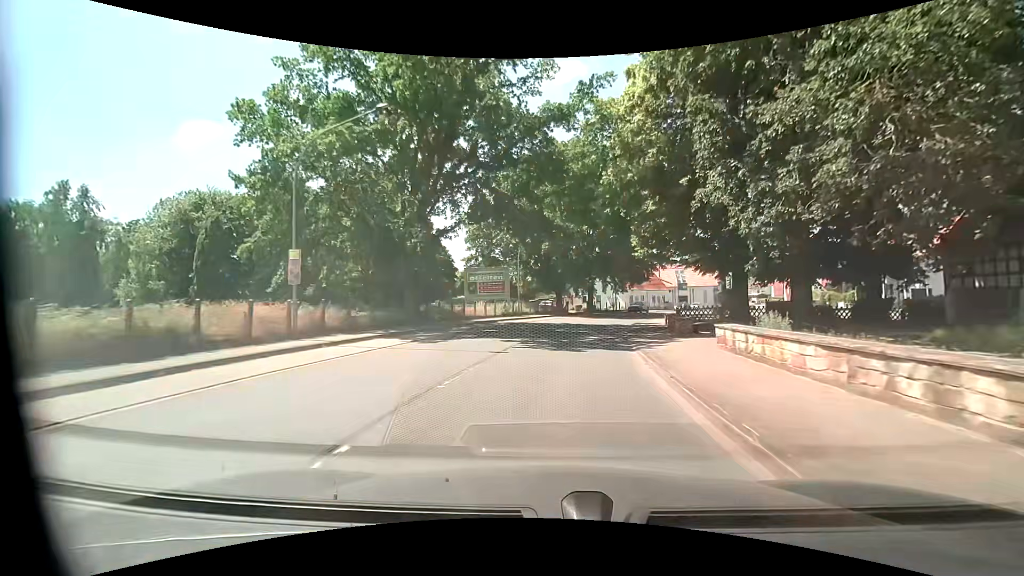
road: primary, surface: asphalt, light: Day
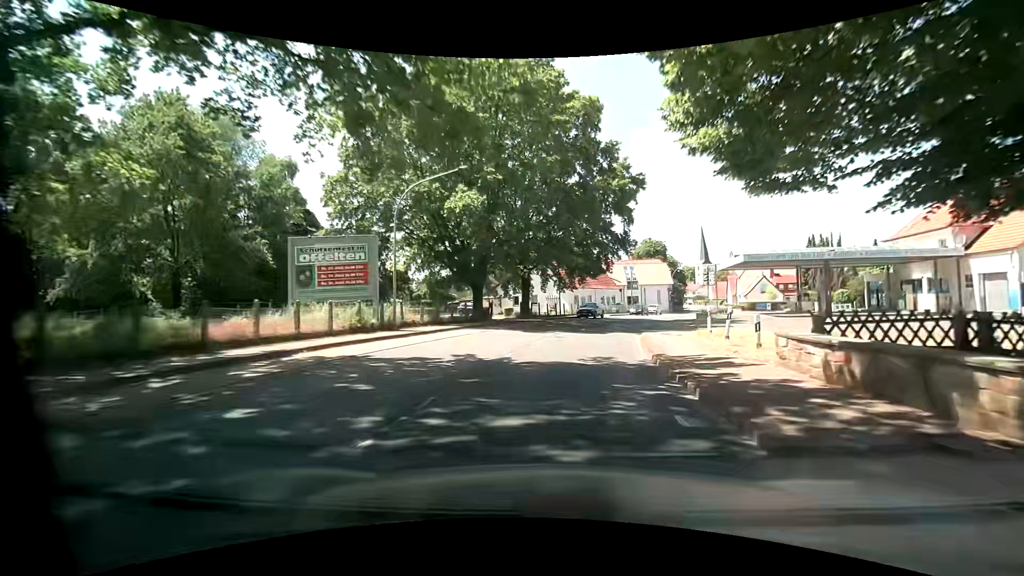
(+1.2, +21.7) m; +7°
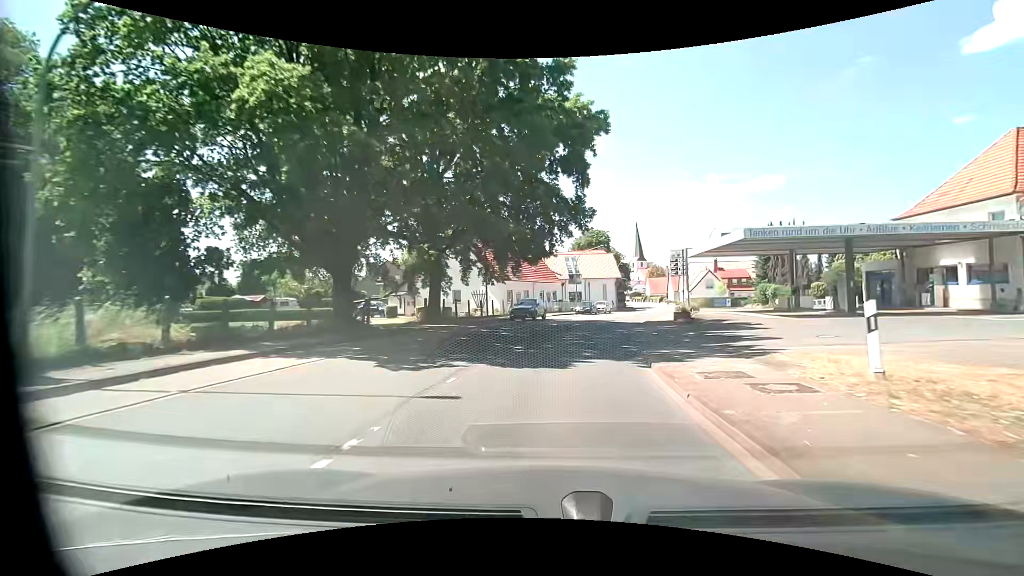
(+1.0, +14.4) m; +8°
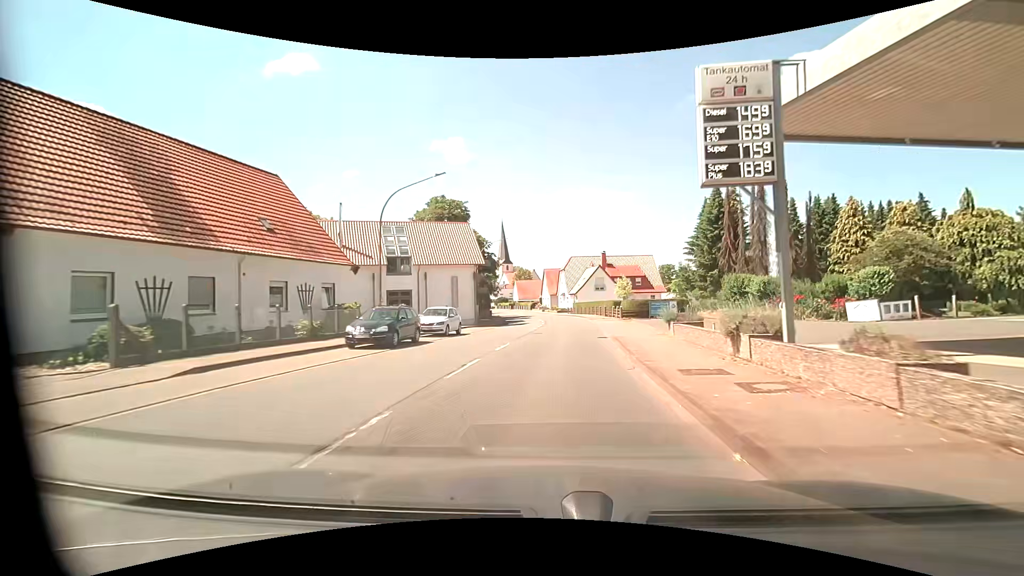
(+5.1, +35.5) m; +15°
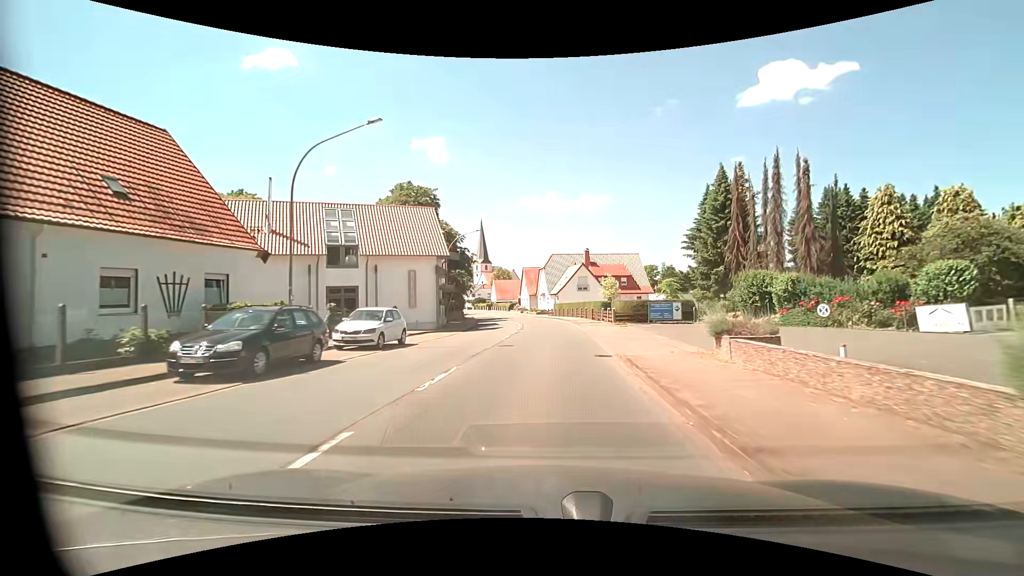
(+0.1, +7.2) m; +2°
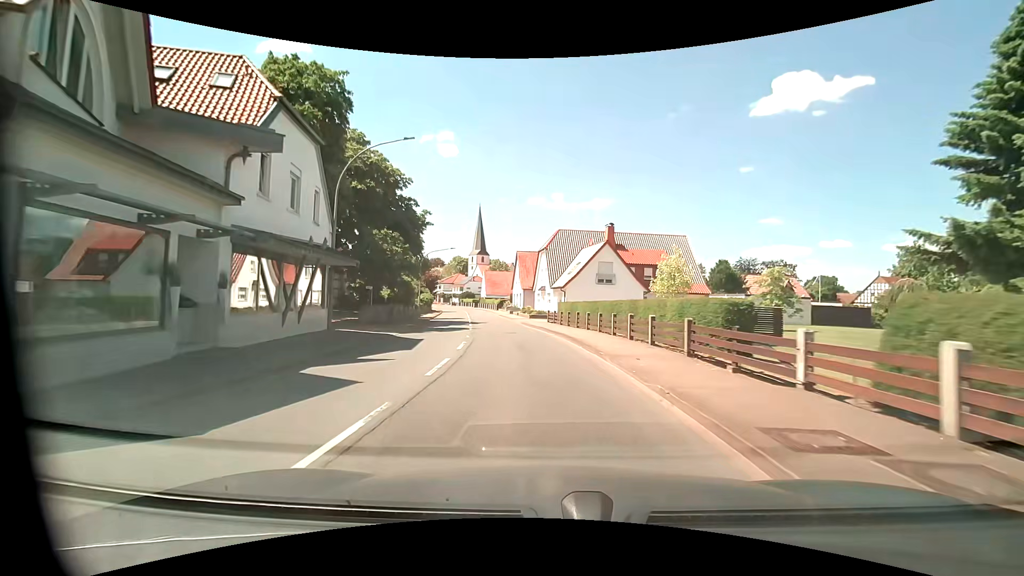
(+0.4, +28.6) m; 0°
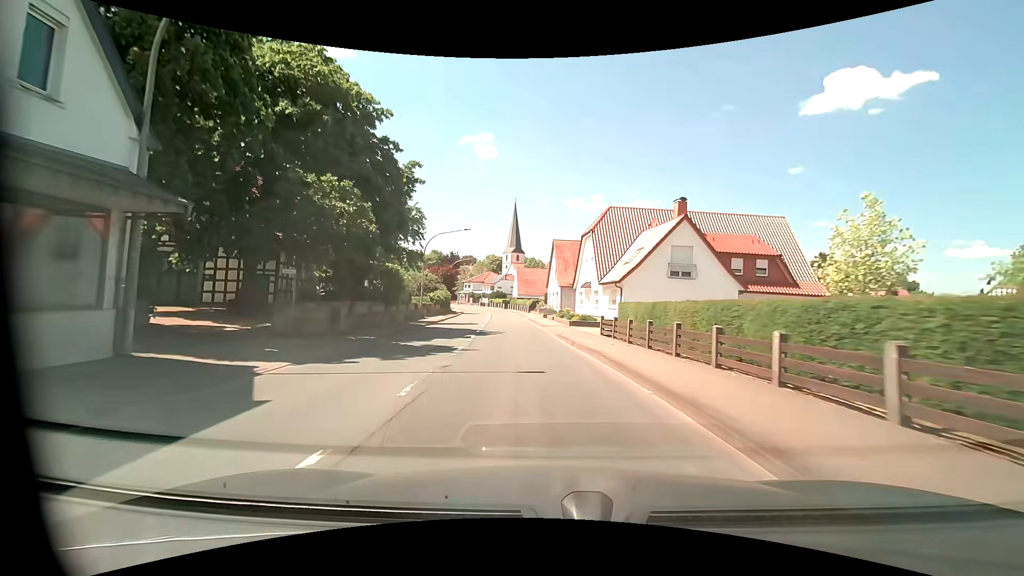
(-0.5, +14.6) m; -4°
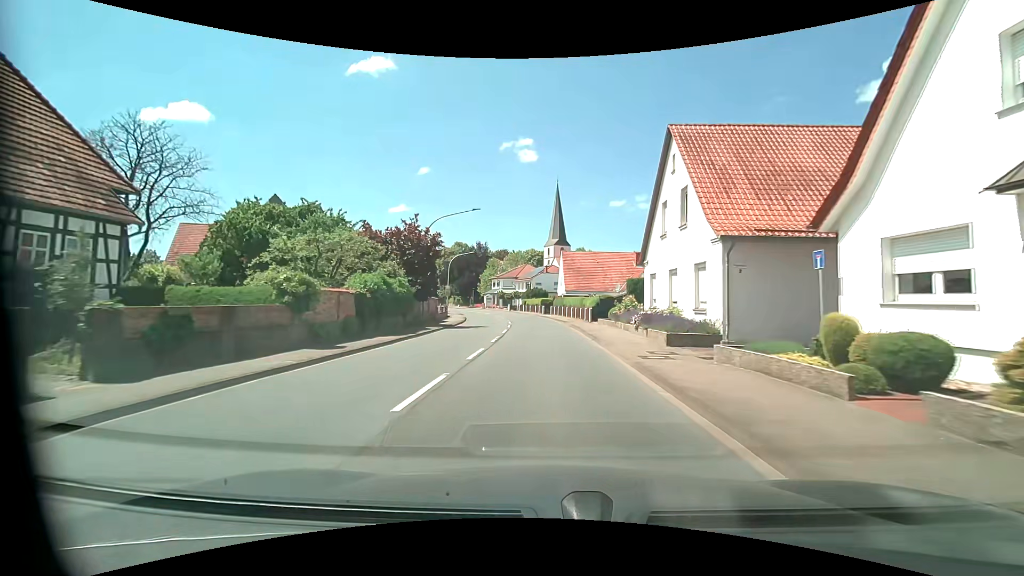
(-2.3, +37.9) m; -5°
(0, +10) (0, +20) (0, +30) (-1, +40) (-2, +50) (-3, +60) (-6, +70) (-9, +79) (-12, +89) (-16, +98) m
